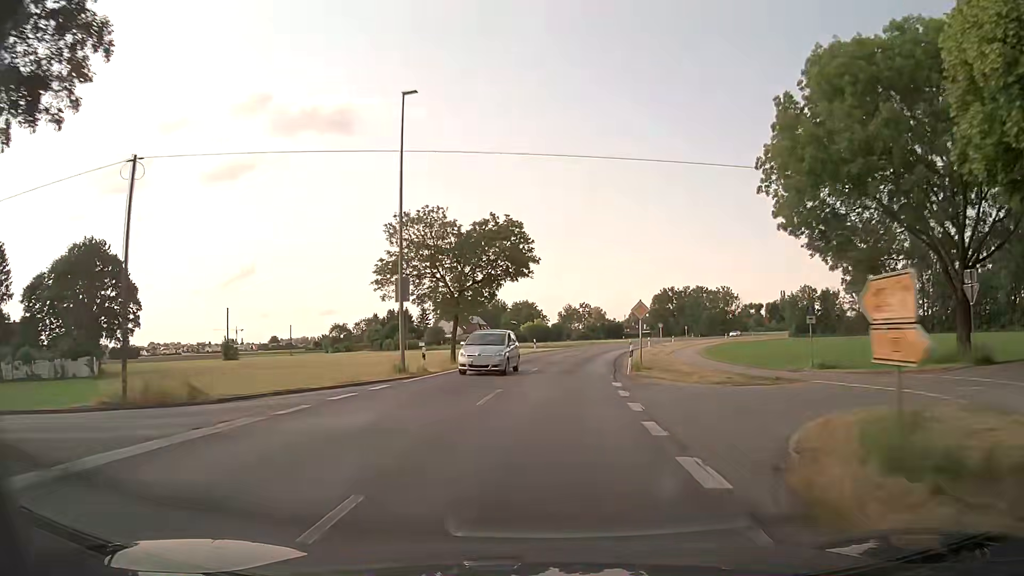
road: primary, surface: asphalt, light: Day
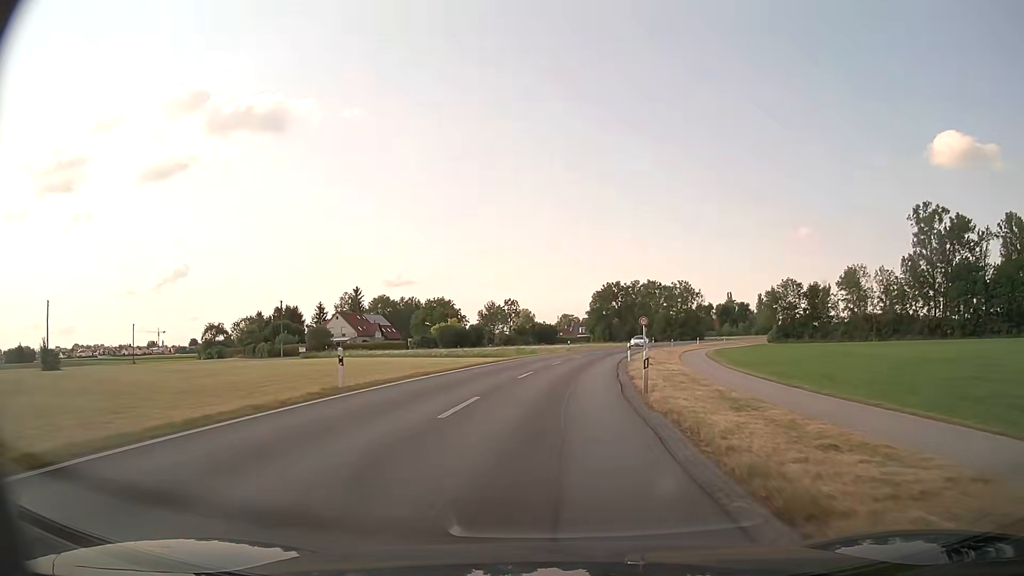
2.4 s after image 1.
(+2.5, +37.8) m; +6°
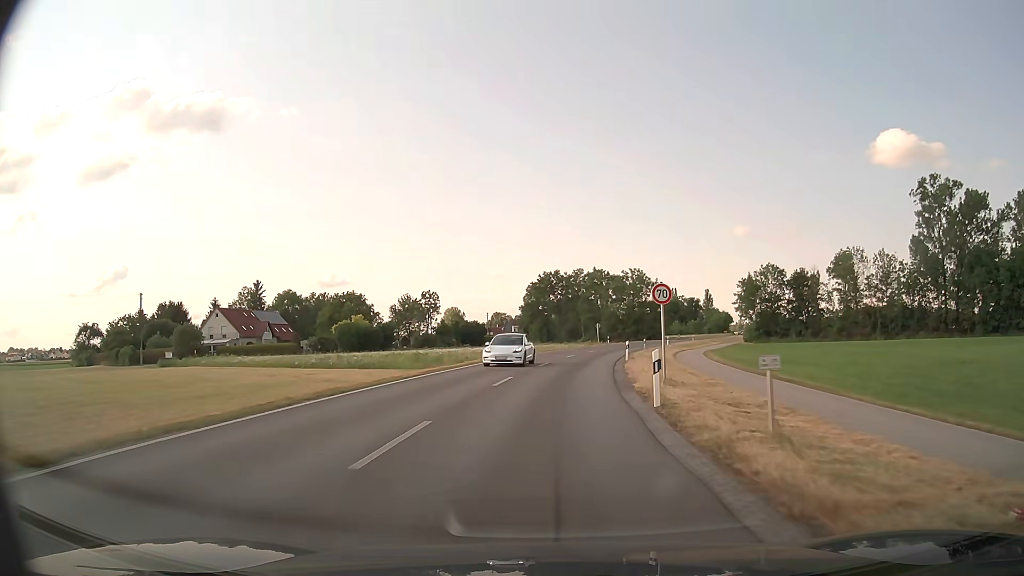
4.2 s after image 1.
(+1.8, +28.1) m; +6°
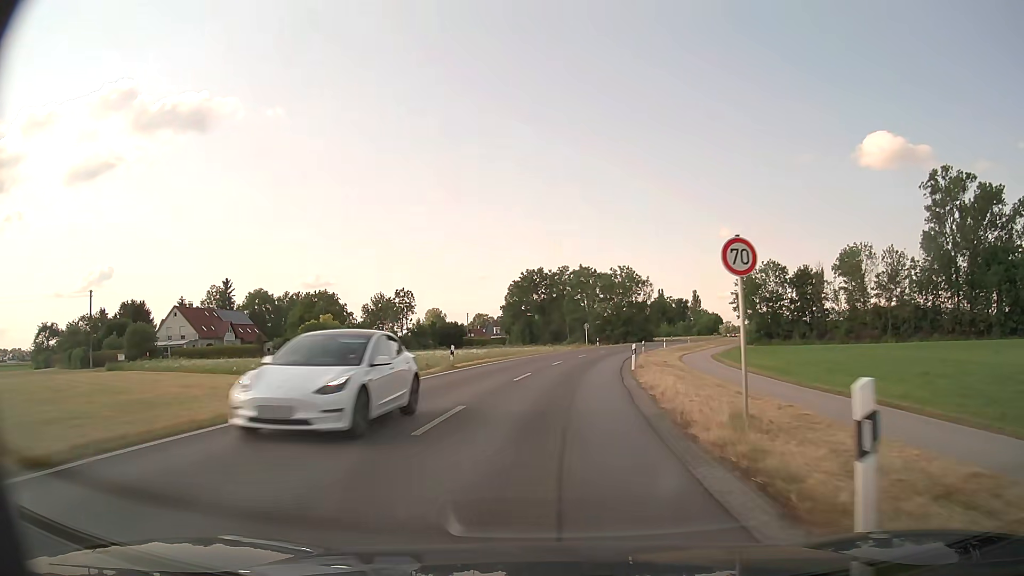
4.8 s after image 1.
(+0.1, +9.4) m; +2°
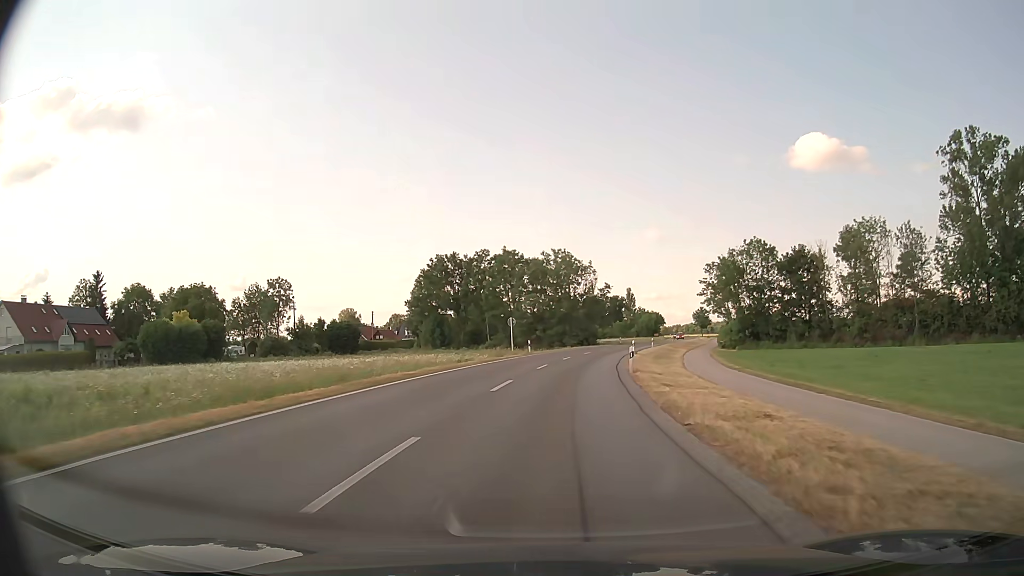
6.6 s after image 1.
(+1.4, +28.0) m; +6°
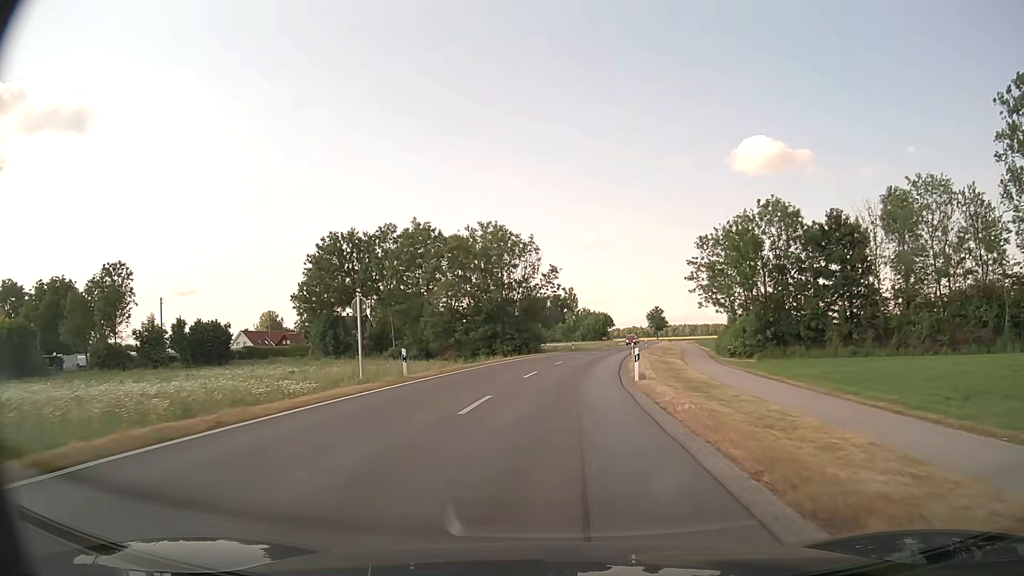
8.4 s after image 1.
(+1.3, +28.4) m; +5°
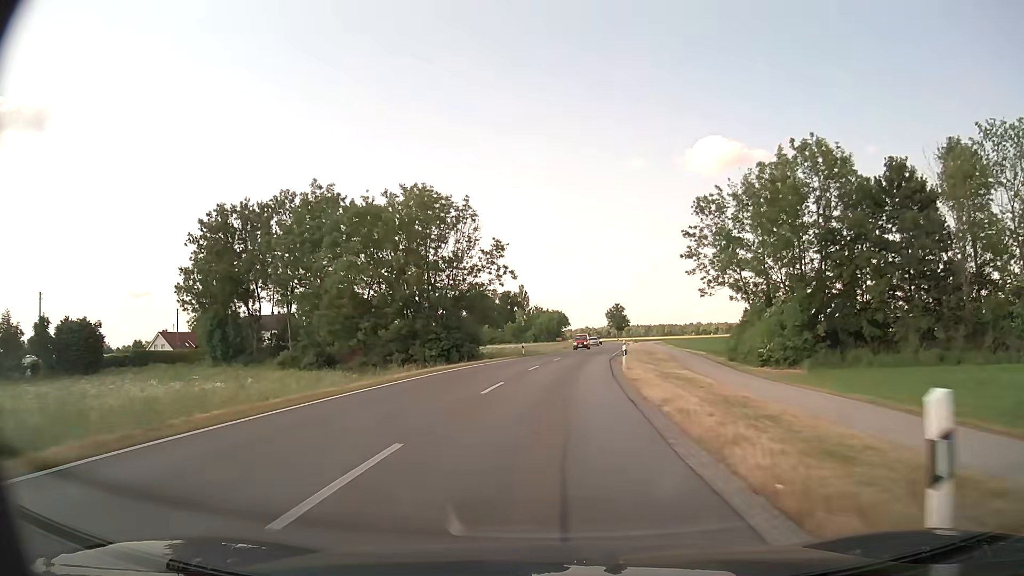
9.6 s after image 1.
(+0.8, +19.7) m; +4°
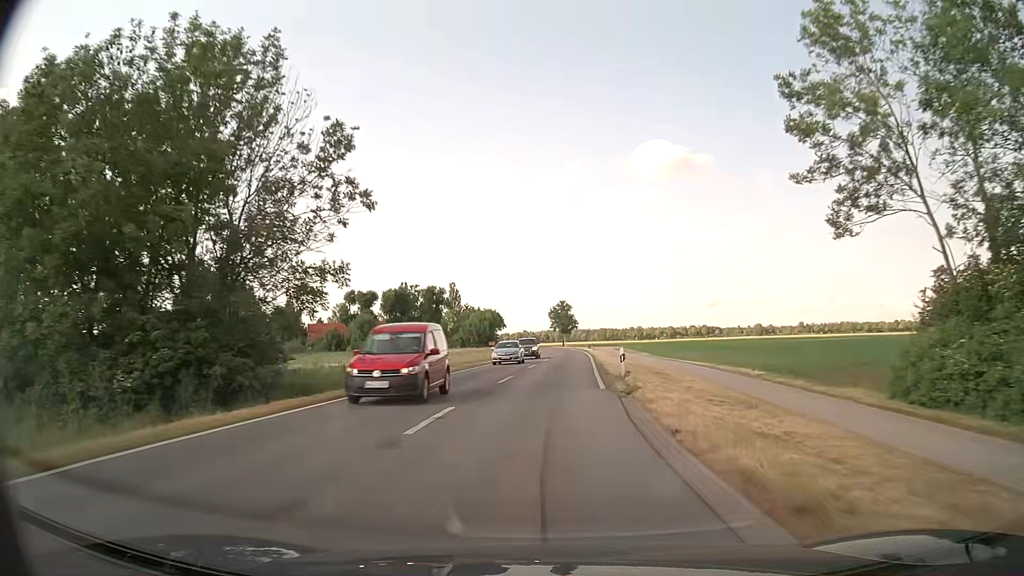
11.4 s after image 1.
(+1.4, +30.5) m; +5°
(0, +10) (0, +20) (+1, +30) (+1, +40) (+2, +50) (+2, +60) (+3, +70) (+3, +80) (+3, +90) (+3, +100) m
